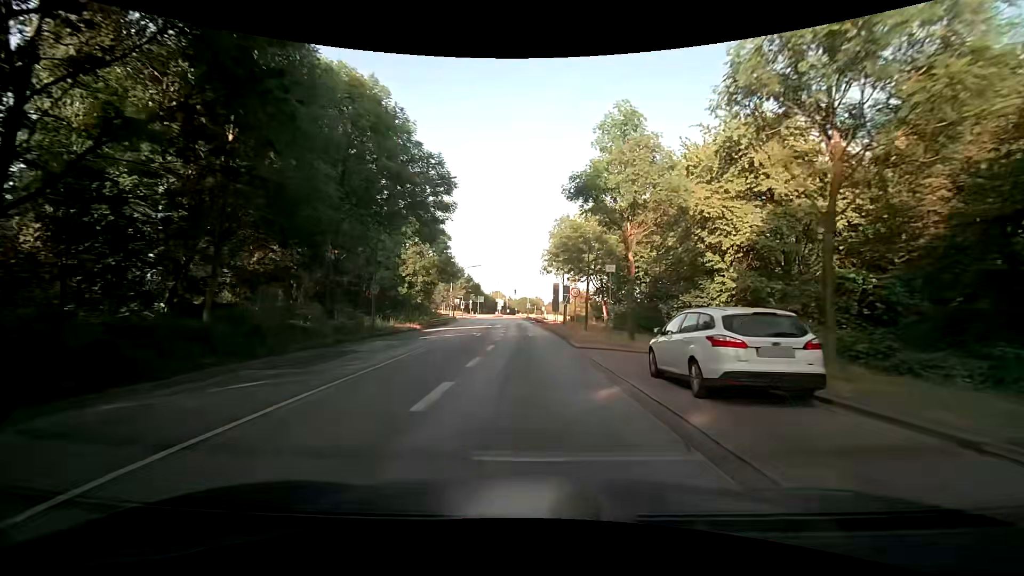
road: secondary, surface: asphalt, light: Day
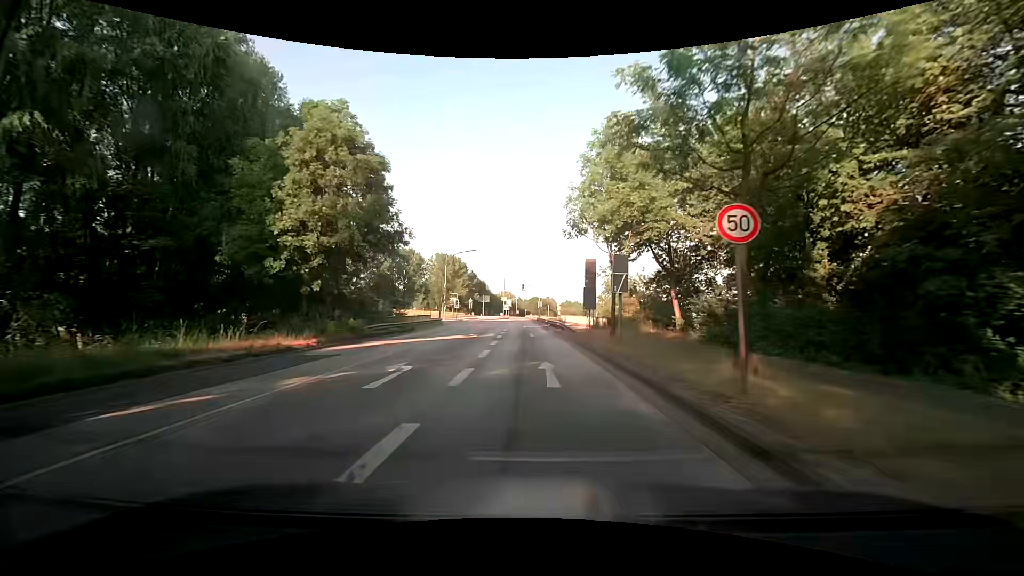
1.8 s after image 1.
(-0.6, +22.4) m; -2°
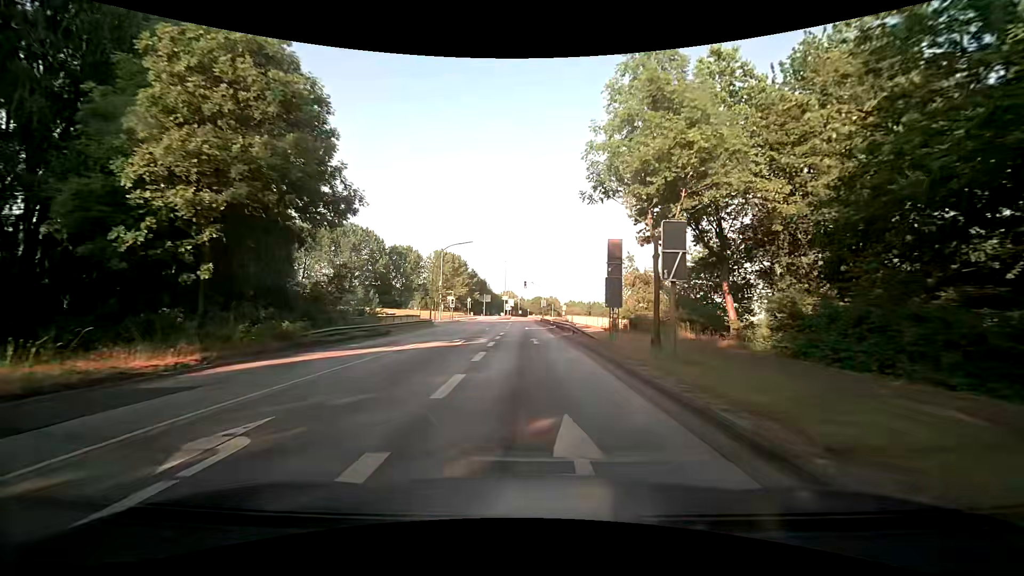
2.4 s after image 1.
(0.0, +7.5) m; -1°
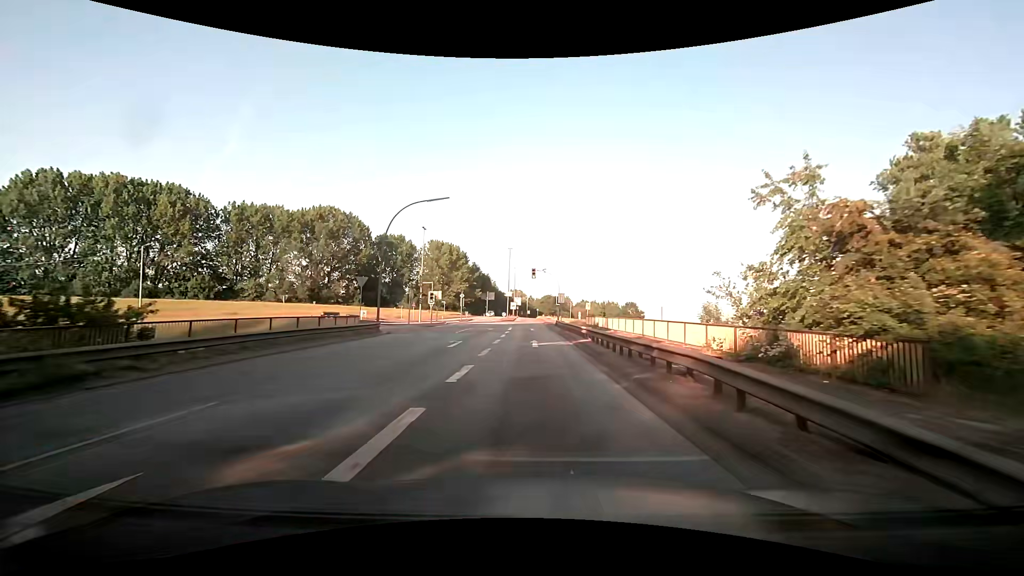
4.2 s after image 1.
(-0.1, +22.4) m; 0°
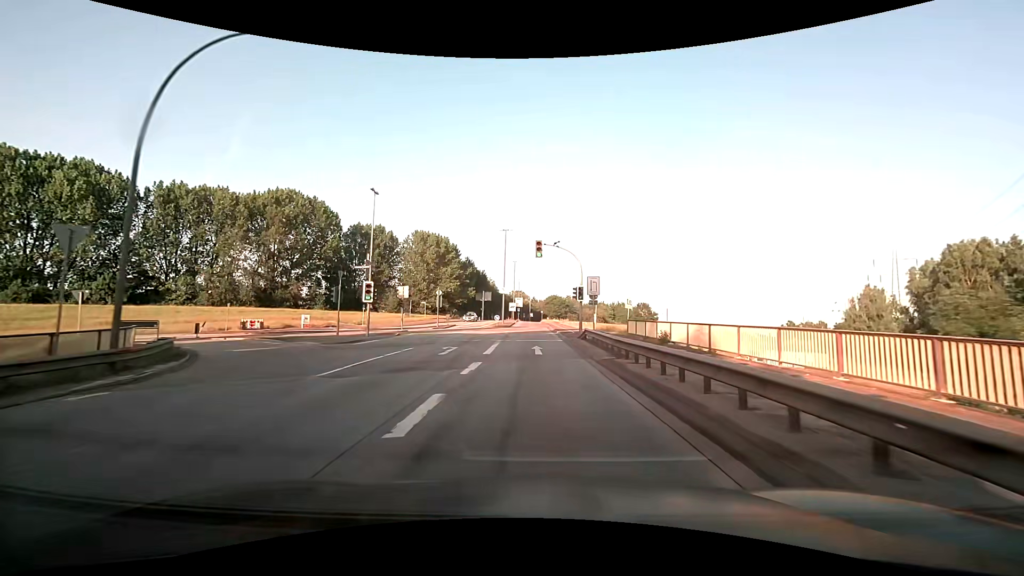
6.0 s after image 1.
(-0.3, +22.5) m; -1°
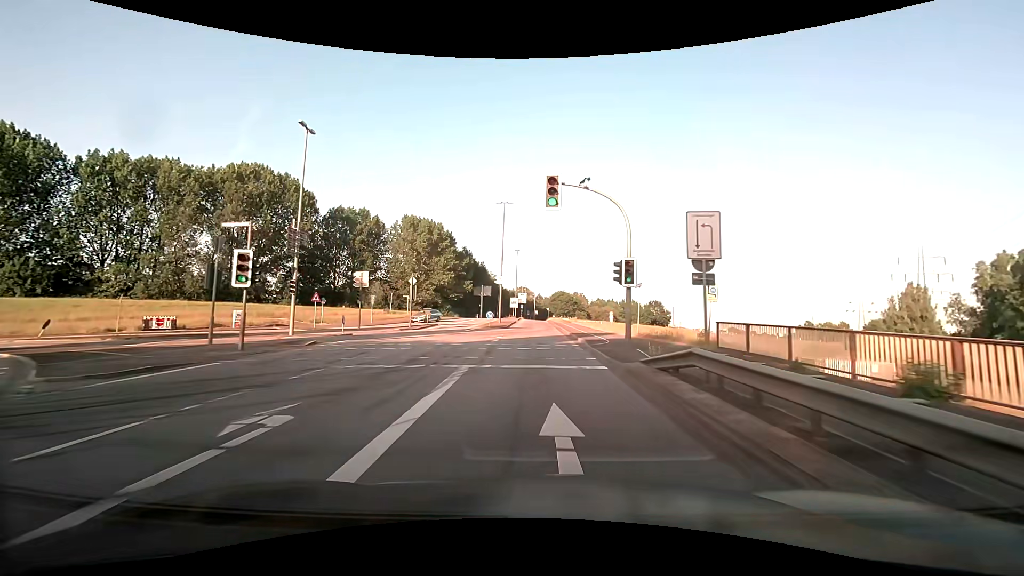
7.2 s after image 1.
(0.0, +15.0) m; 0°
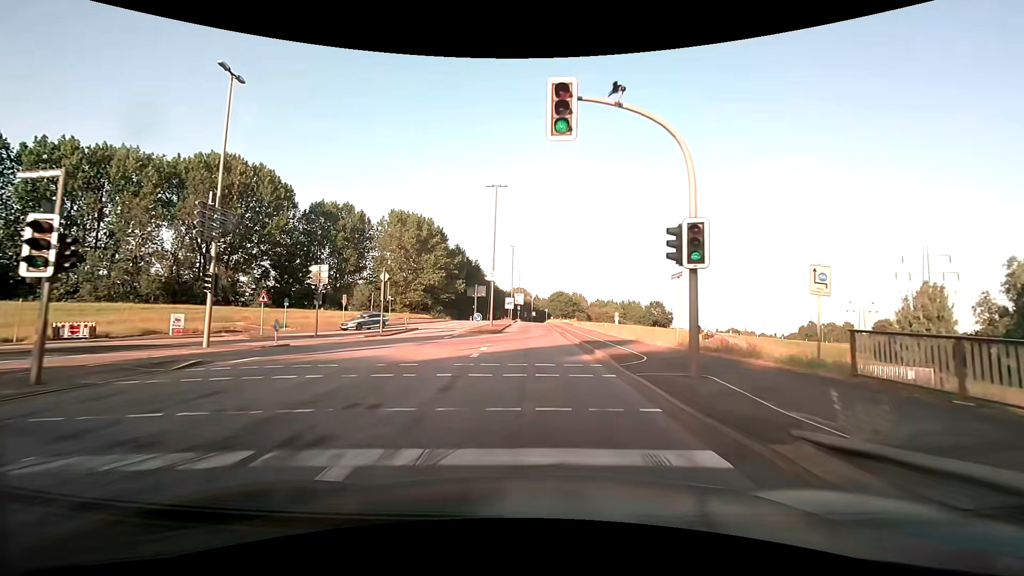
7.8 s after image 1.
(0.0, +7.5) m; 0°
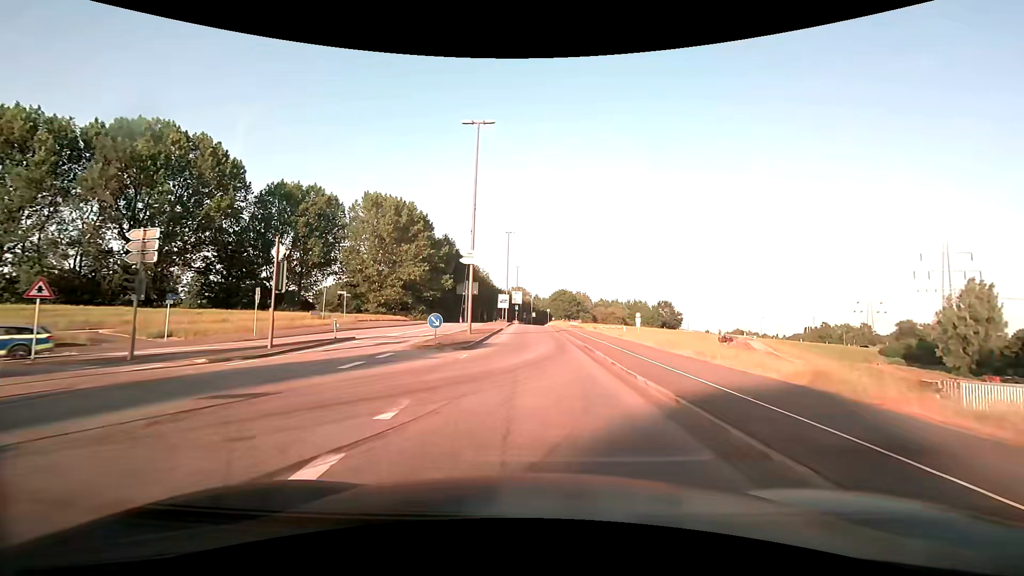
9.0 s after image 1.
(-0.1, +15.1) m; 0°
(0, +10) (0, +20) (0, +30) (0, +40) (0, +50) (0, +60) (0, +70) (0, +80) (0, +90) (0, +100) m
